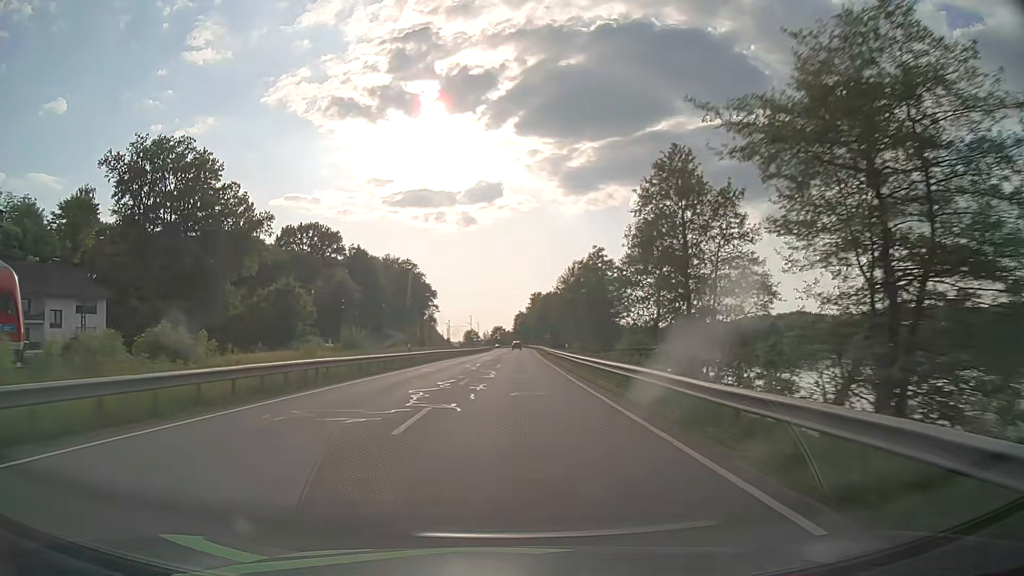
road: primary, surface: asphalt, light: Day
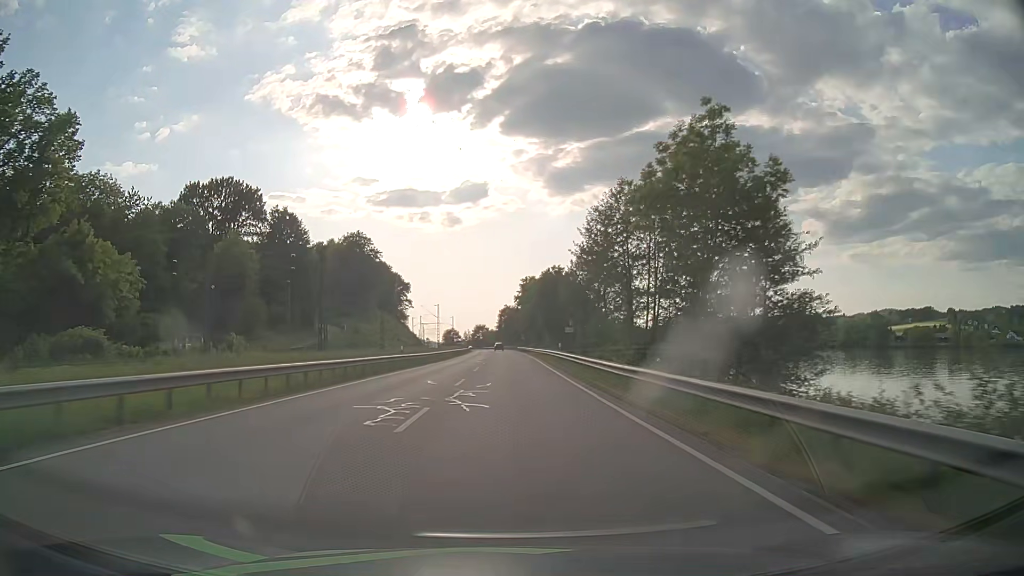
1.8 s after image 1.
(+0.5, +47.4) m; +1°
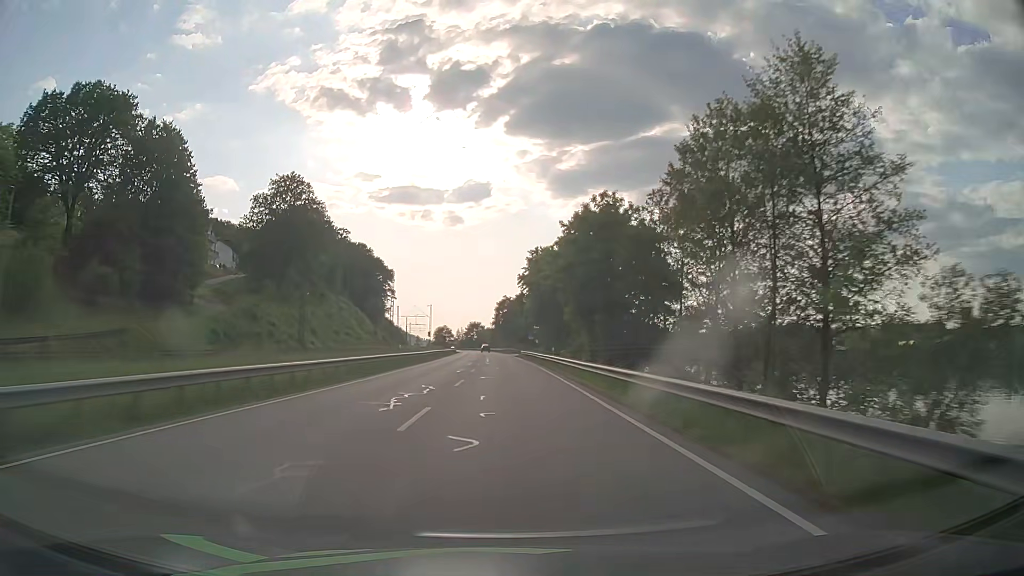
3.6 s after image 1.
(+0.2, +47.4) m; 0°
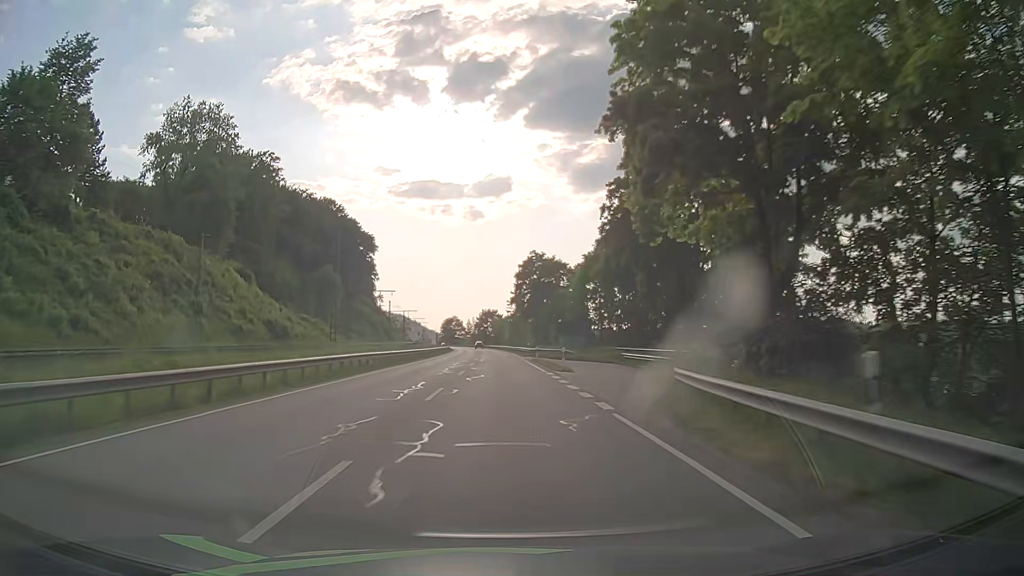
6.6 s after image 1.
(-0.9, +78.3) m; -2°
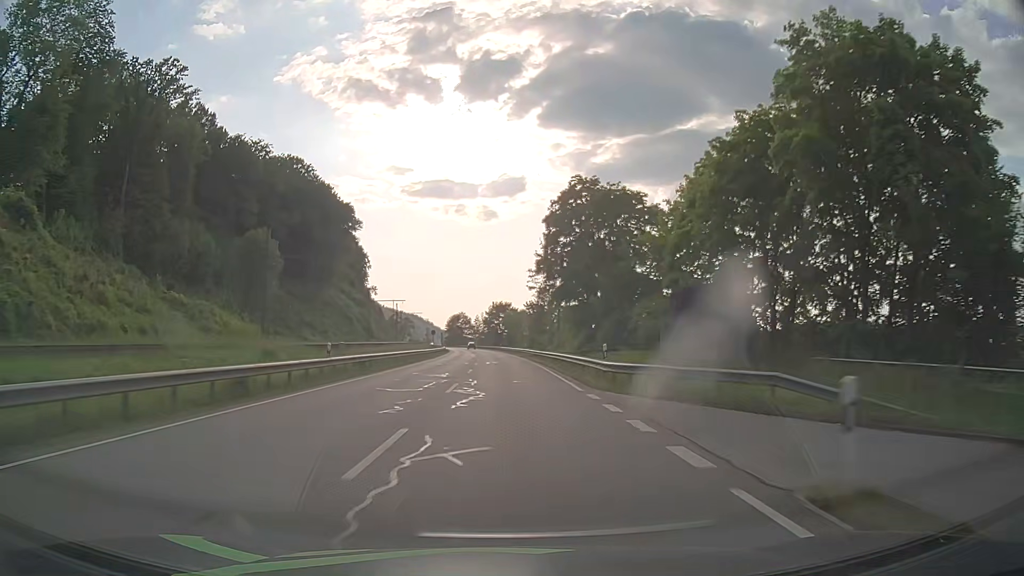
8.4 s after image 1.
(-0.5, +44.5) m; -1°
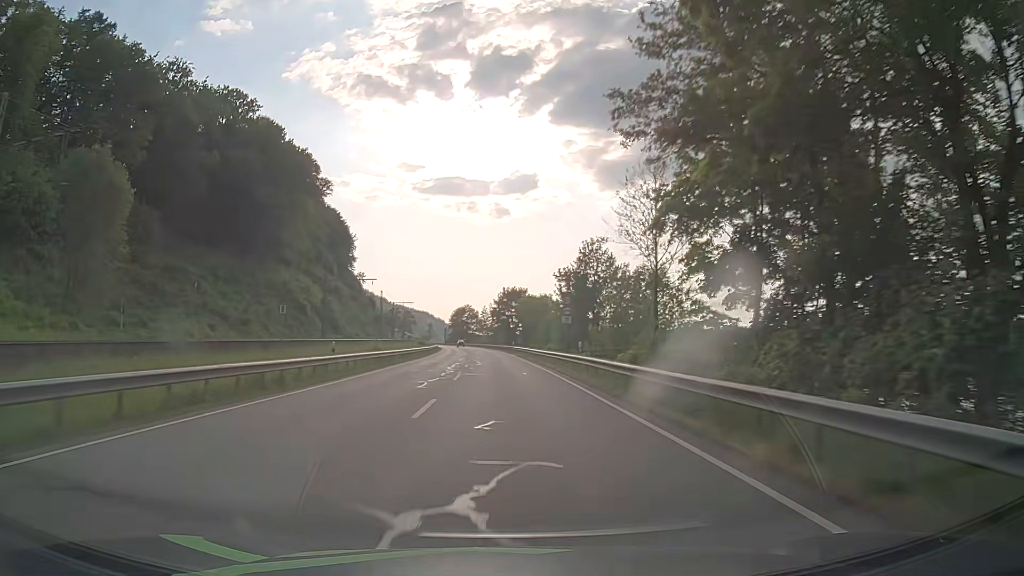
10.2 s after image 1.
(-0.3, +42.2) m; -1°
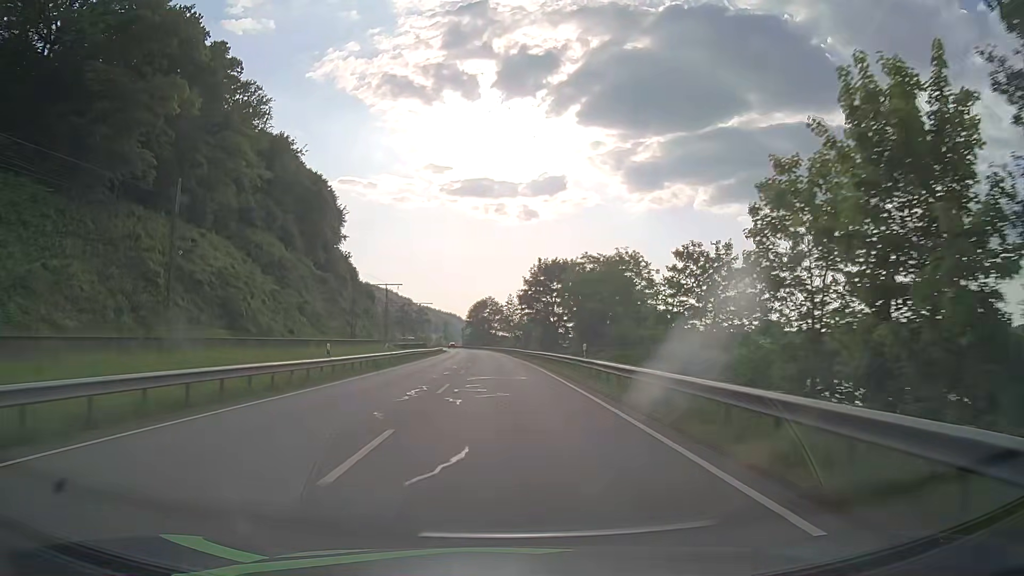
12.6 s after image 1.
(-1.0, +53.0) m; -3°
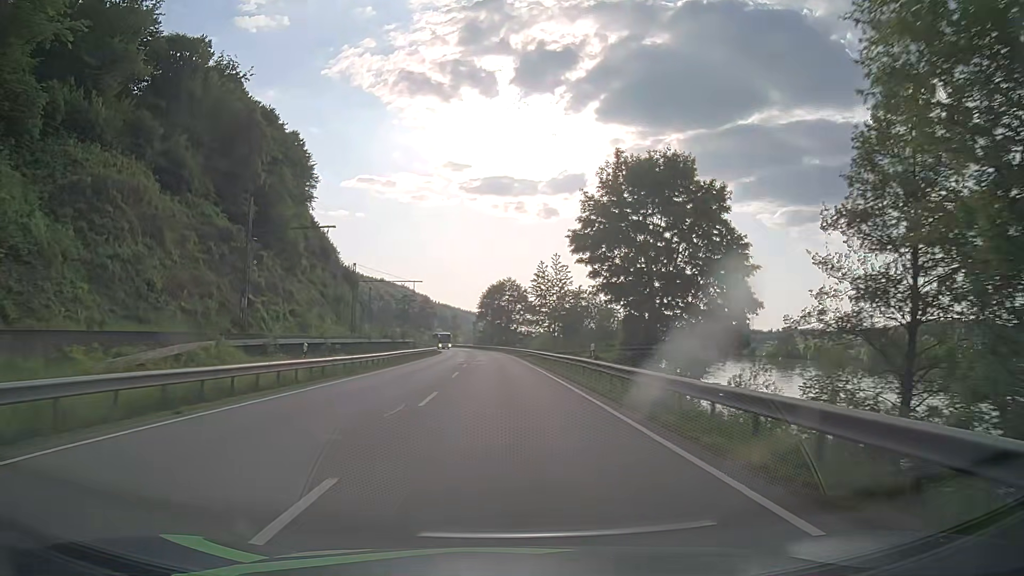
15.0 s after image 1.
(-0.8, +51.3) m; -2°
(0, +10) (0, +20) (0, +30) (0, +40) (0, +50) (-1, +60) (-1, +70) (-2, +80) (-2, +90) (-3, +100) m
